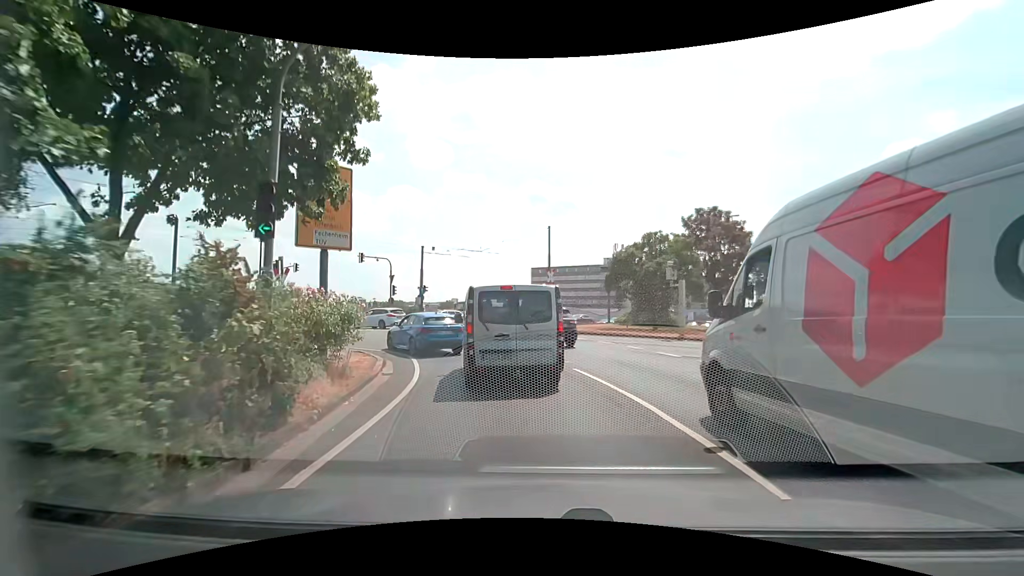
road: primary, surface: asphalt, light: Day
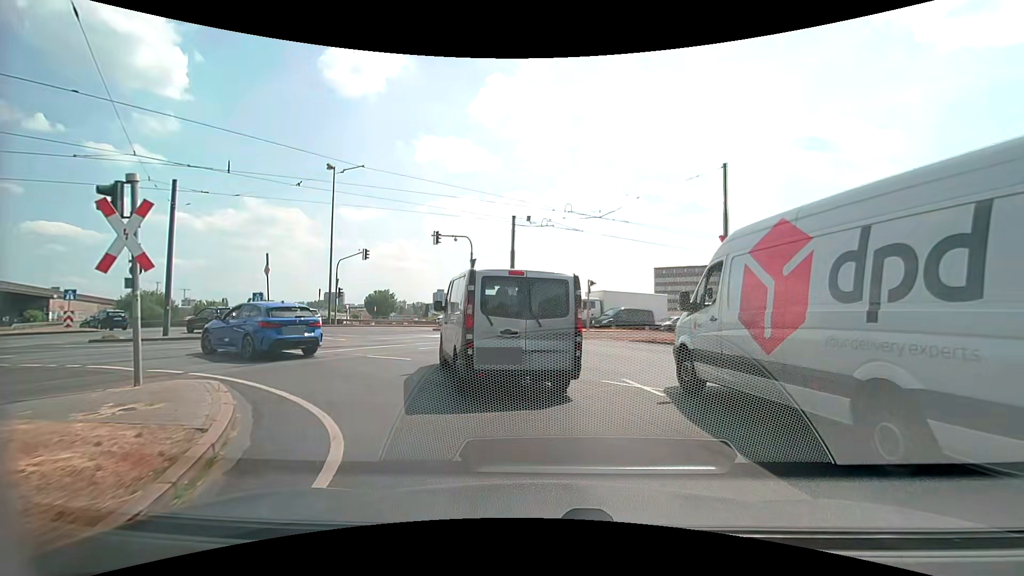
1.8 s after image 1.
(-1.4, +13.2) m; -12°
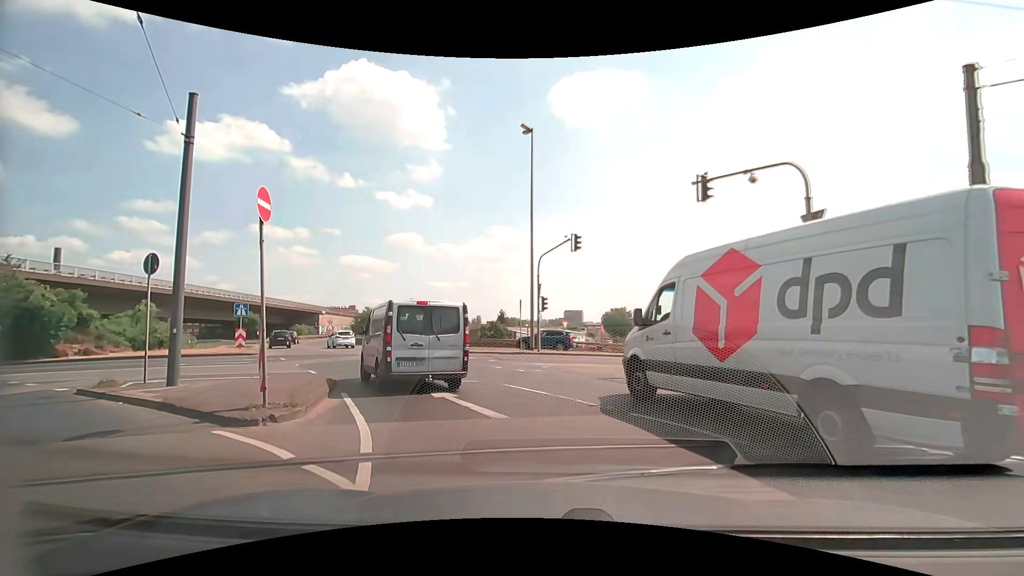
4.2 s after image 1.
(-3.9, +16.1) m; -28°
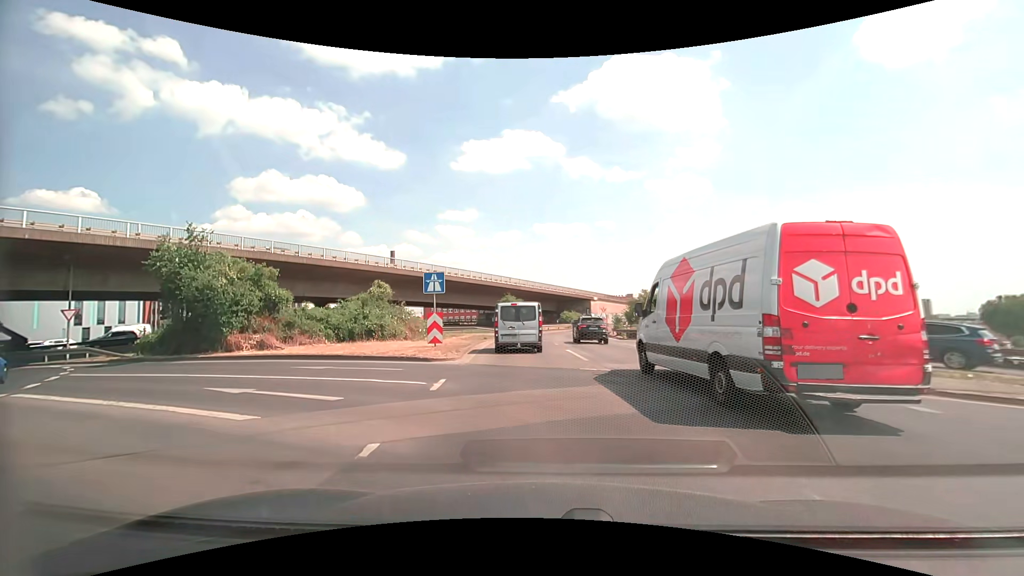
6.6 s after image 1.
(-4.8, +17.1) m; -30°
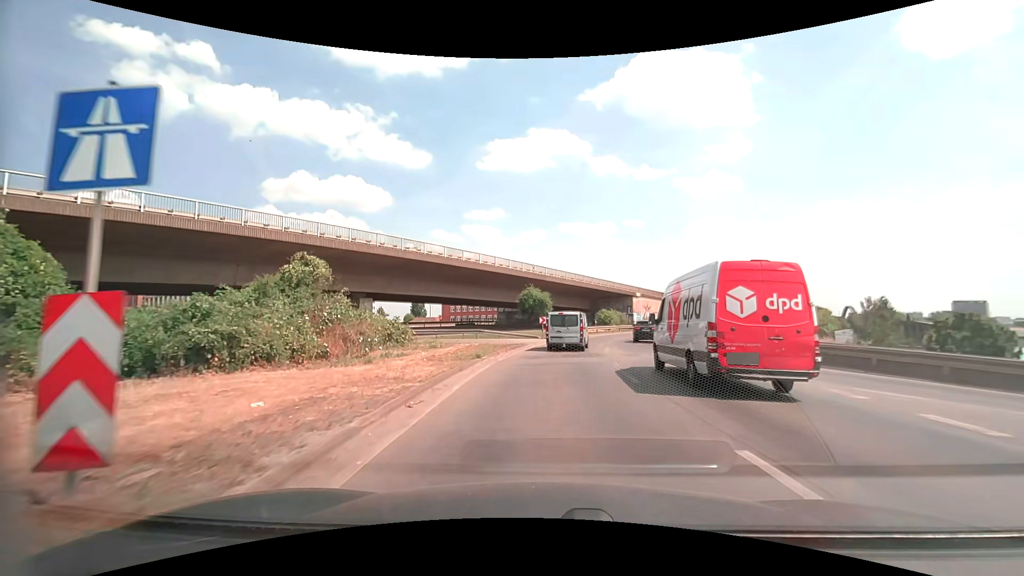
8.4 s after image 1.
(-0.7, +16.6) m; -3°
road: motorway_link
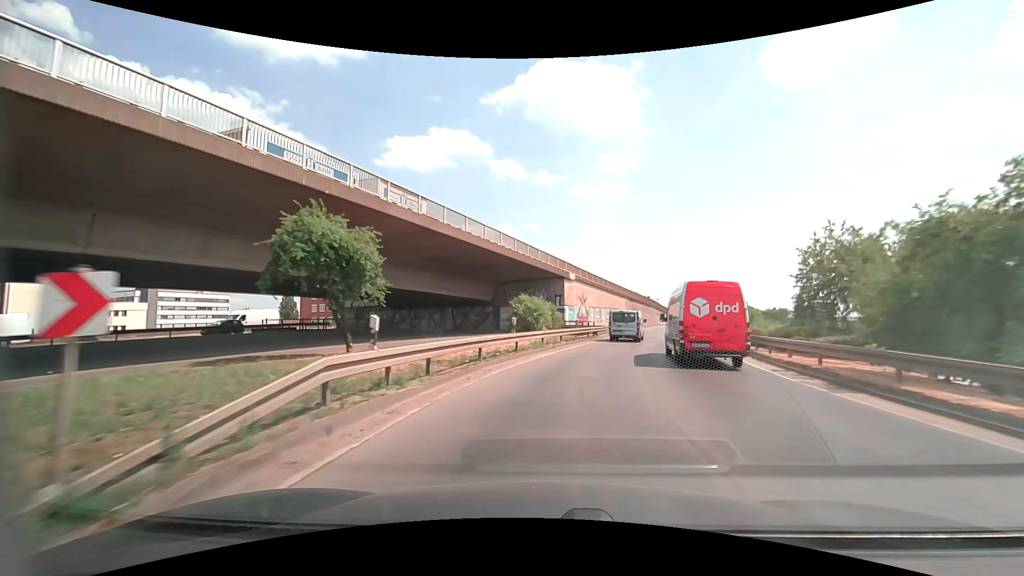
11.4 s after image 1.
(+2.4, +35.6) m; +11°
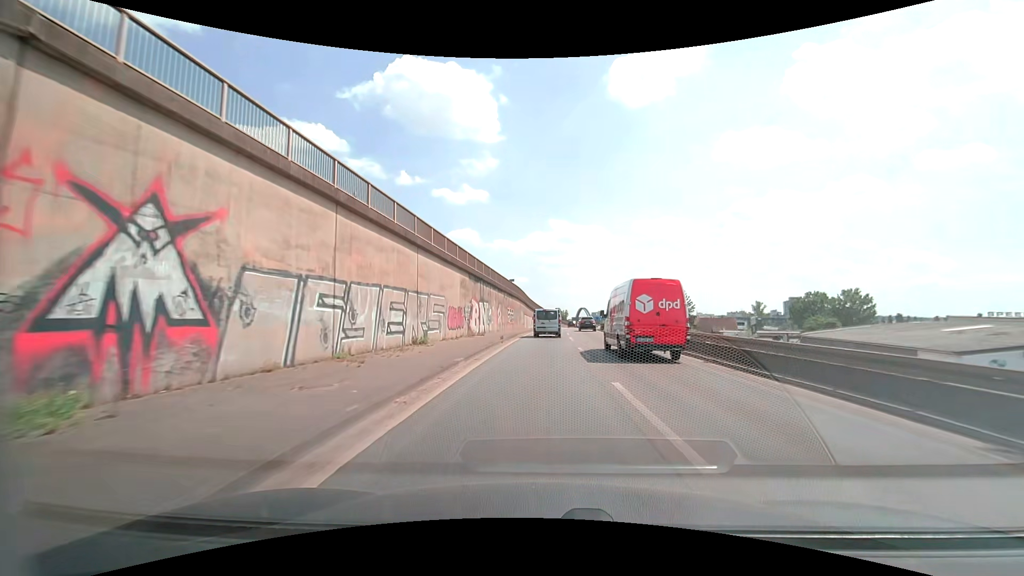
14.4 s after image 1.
(+8.5, +44.0) m; +16°
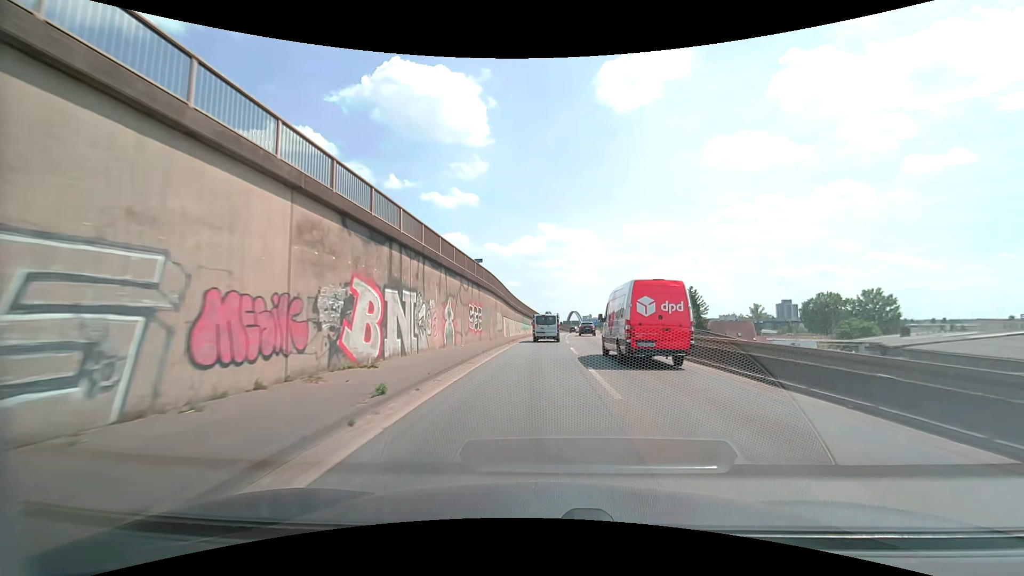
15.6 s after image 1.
(+0.1, +19.8) m; +1°
(0, +10) (0, +20) (0, +30) (0, +40) (+1, +50) (+1, +60) (+2, +70) (+3, +80) (+3, +90) (+4, +100) m
